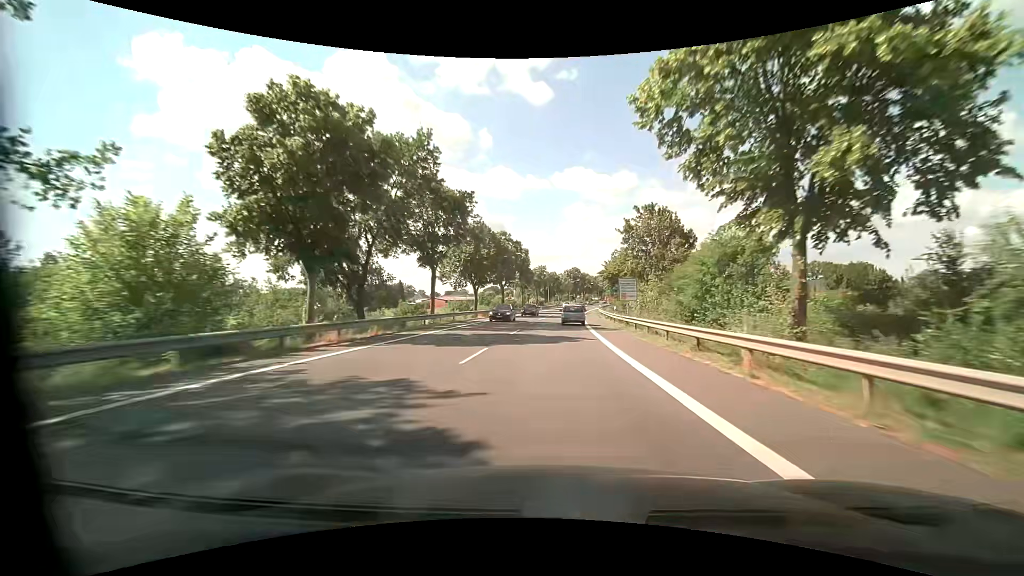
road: primary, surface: asphalt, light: Day
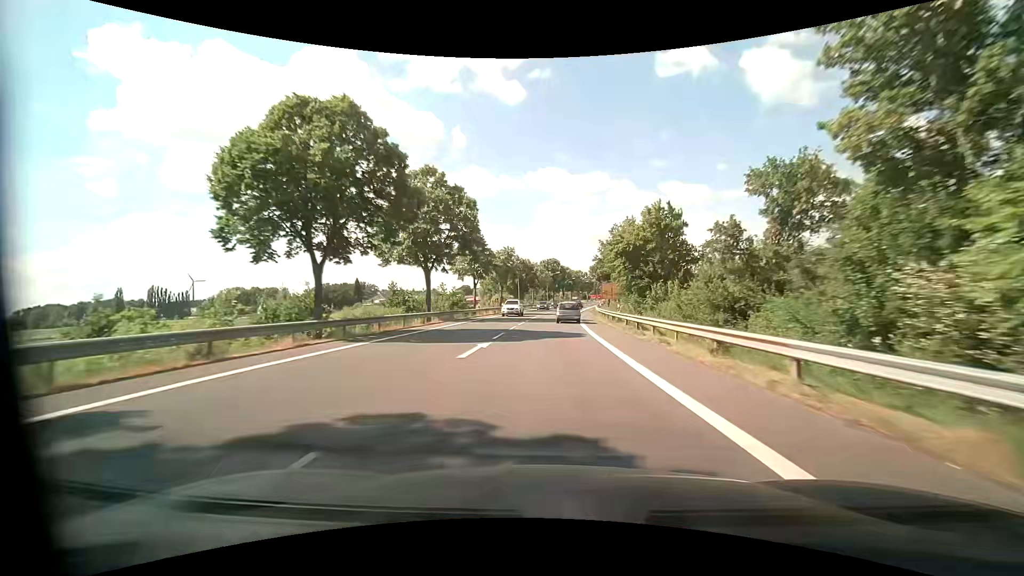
(+0.9, +34.7) m; +3°
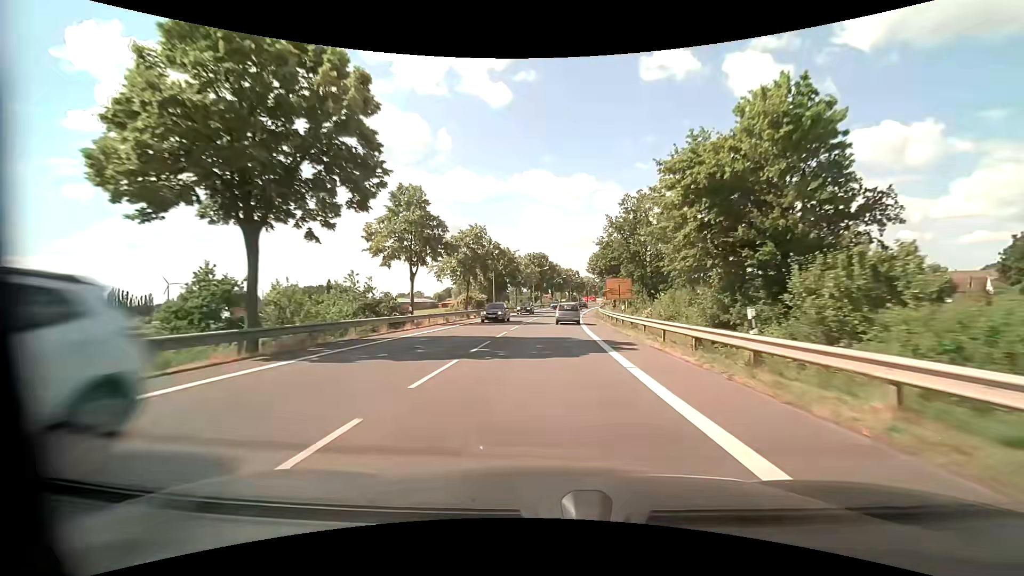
(+0.3, +22.5) m; +2°
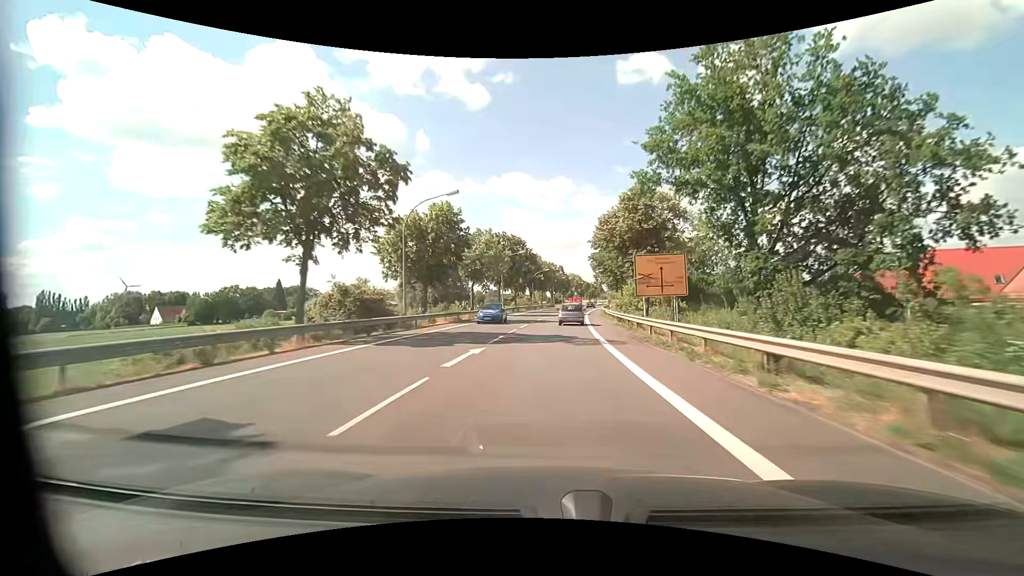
(+0.6, +32.7) m; +2°
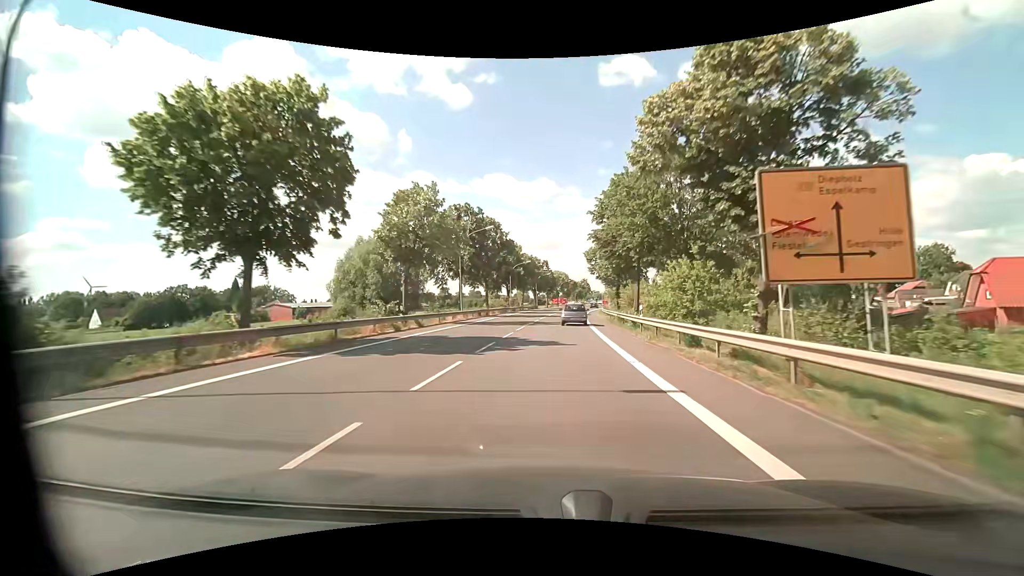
(+0.3, +21.2) m; +2°
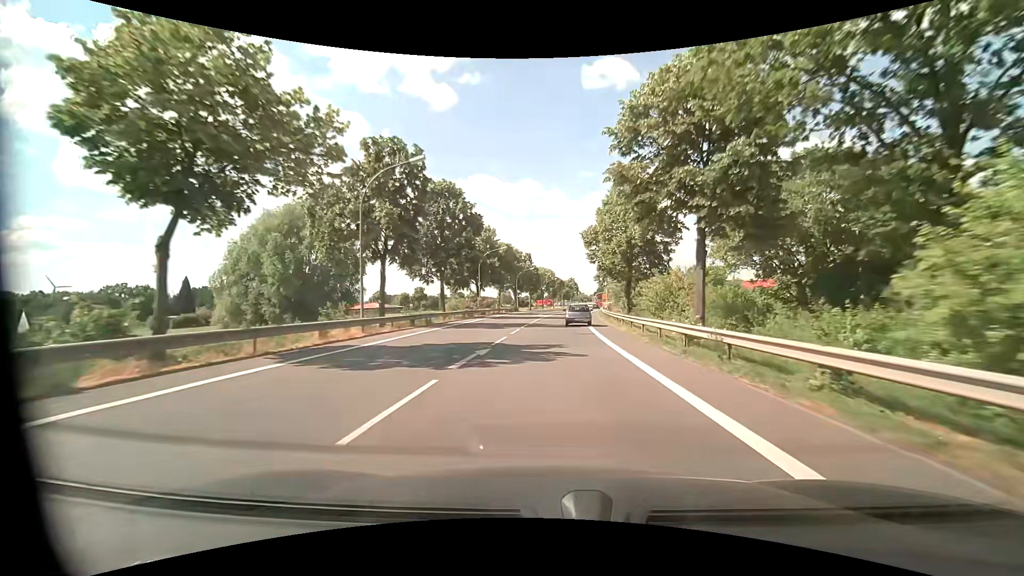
(+0.2, +20.9) m; +2°
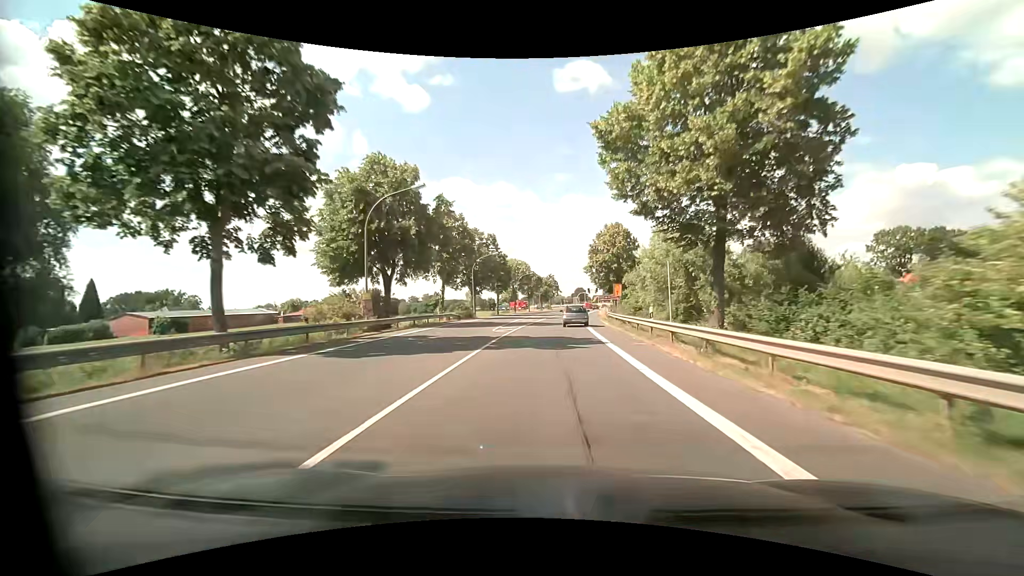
(+0.5, +30.9) m; +2°
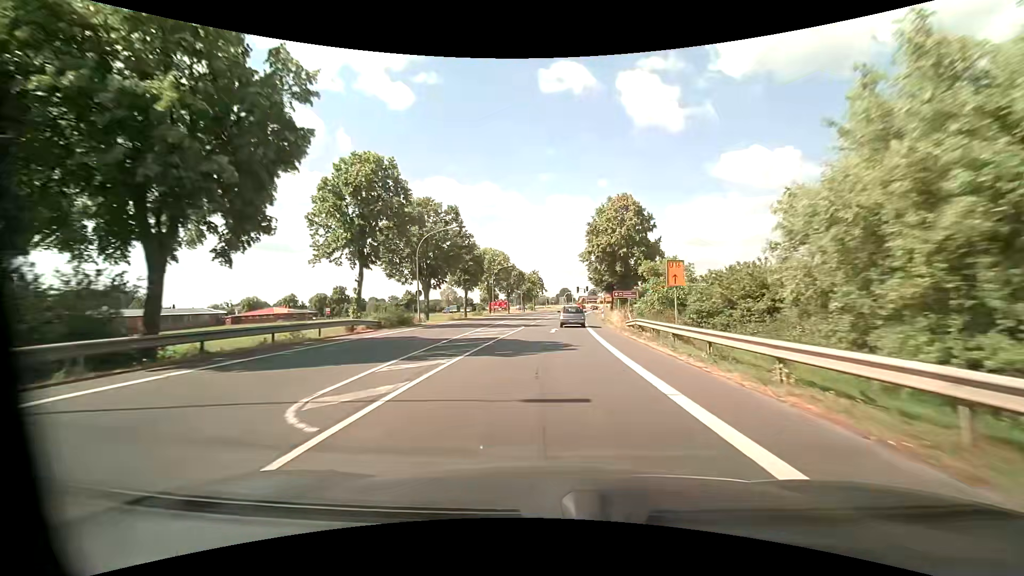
(+0.4, +20.4) m; +2°
(0, +10) (0, +20) (+1, +30) (+1, +40) (+2, +50) (+2, +60) (+3, +70) (+4, +80) (+5, +90) (+6, +100) m
